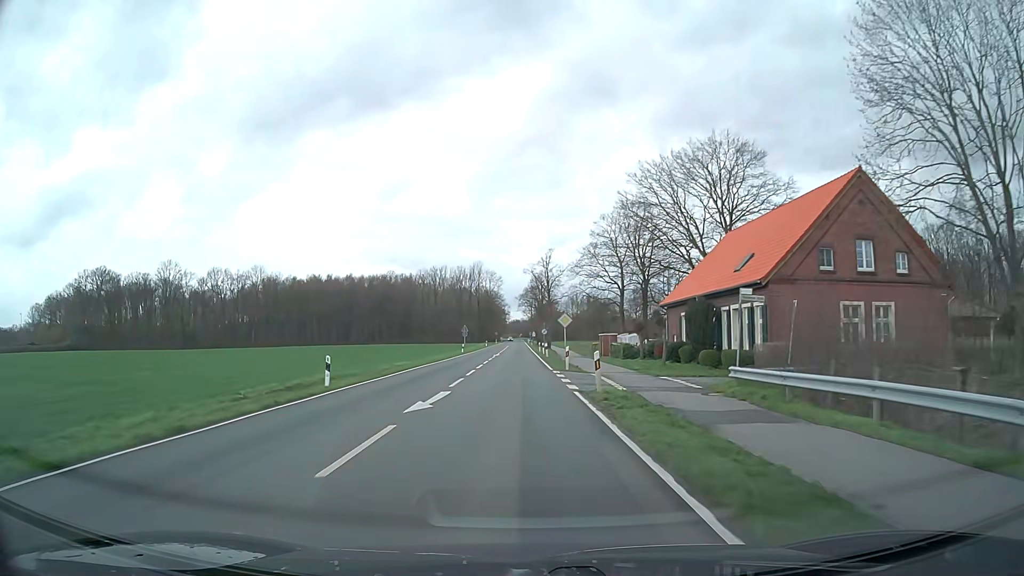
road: secondary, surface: asphalt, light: Day
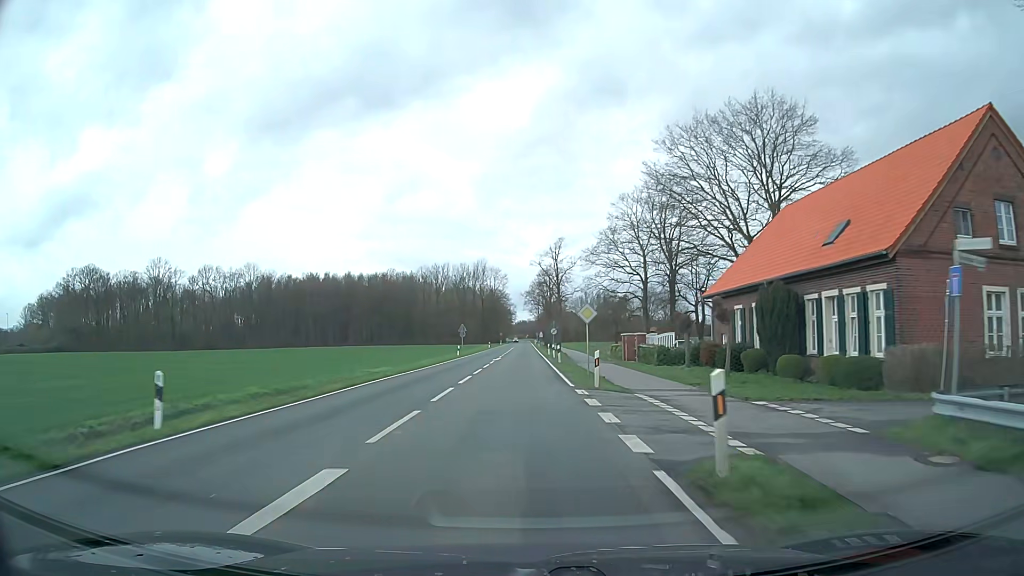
(0.0, +10.6) m; 0°
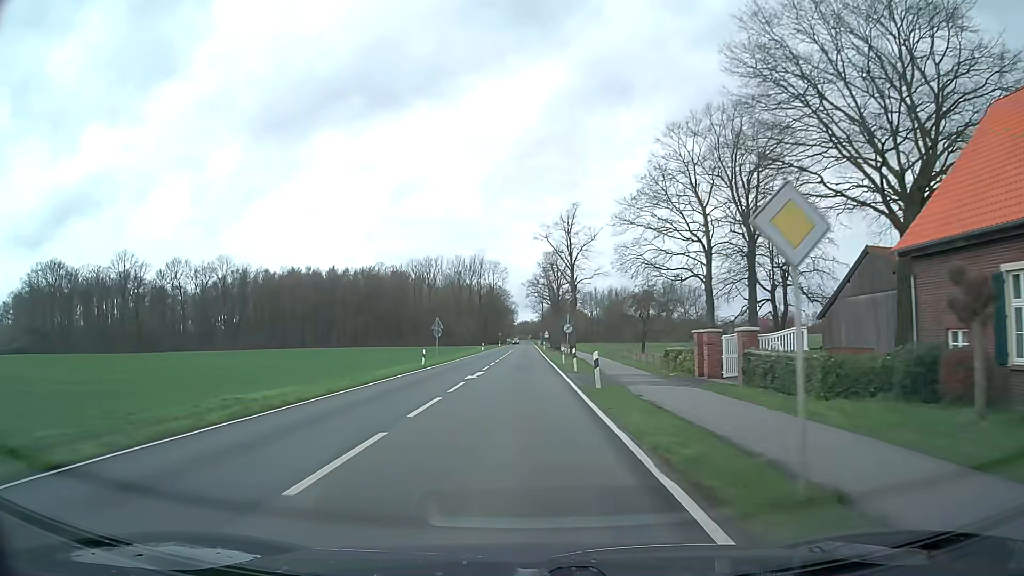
(0.0, +21.3) m; 0°
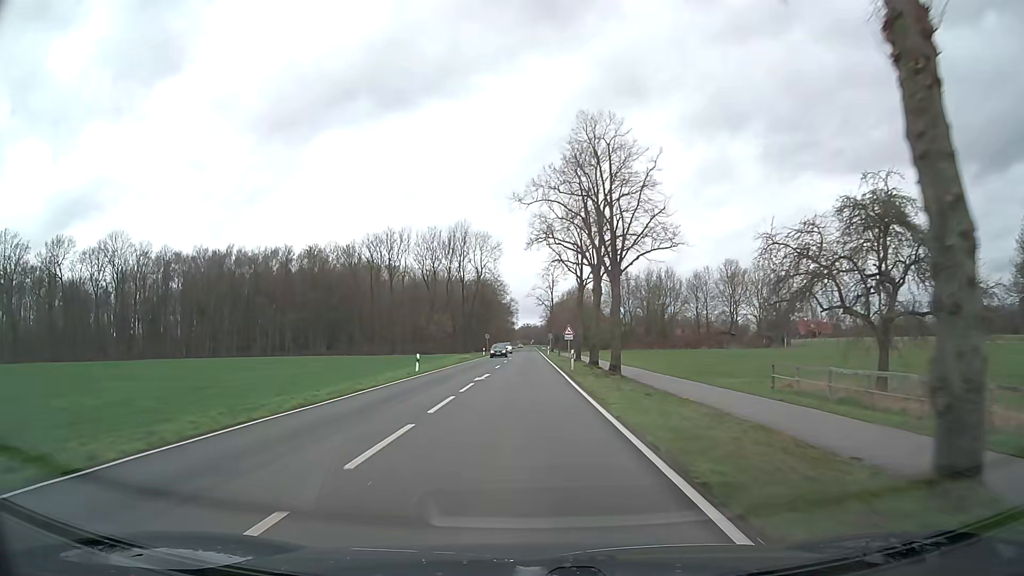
(-0.1, +54.0) m; 0°
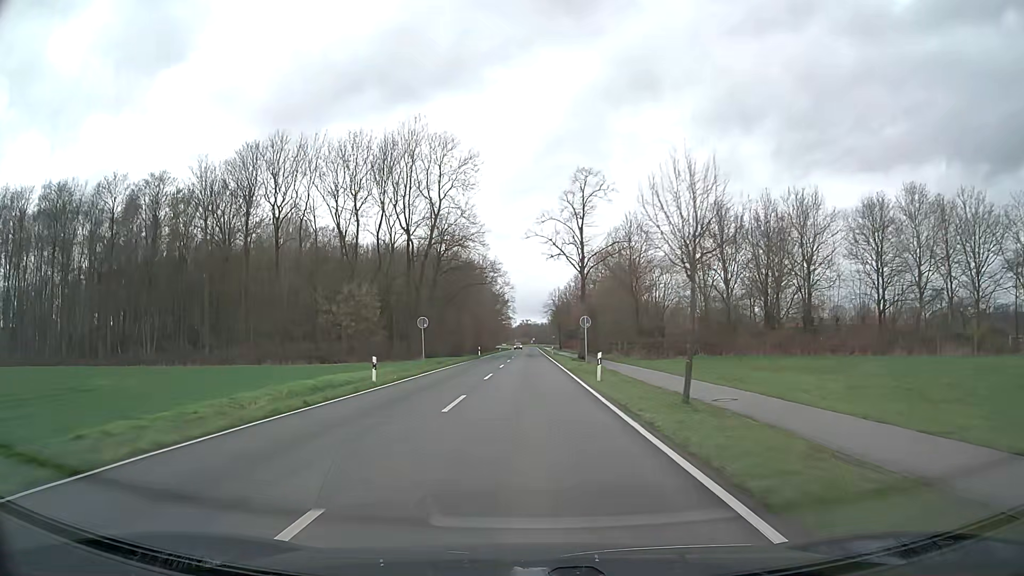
(0.0, +61.7) m; 0°
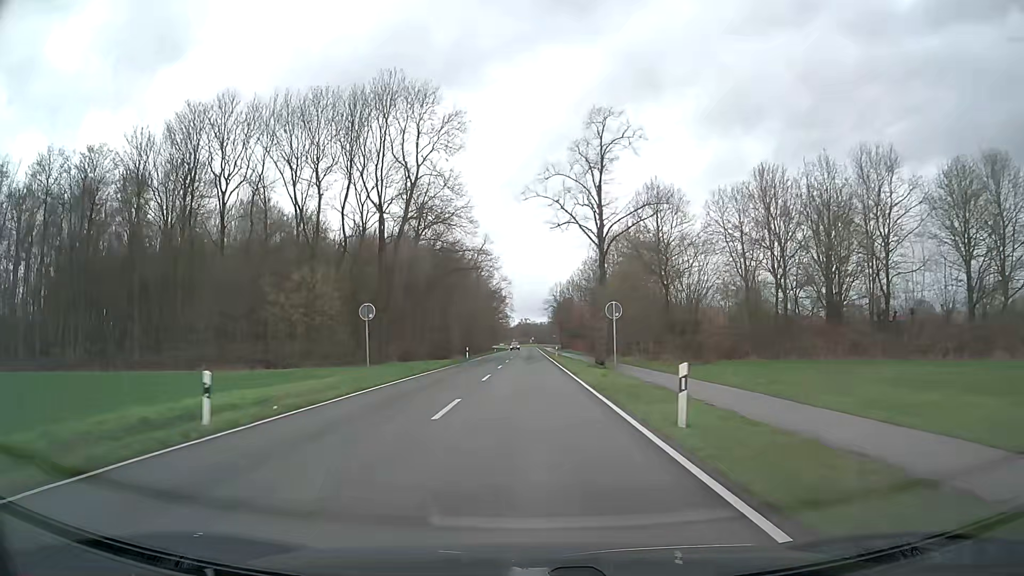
(0.0, +13.5) m; 0°
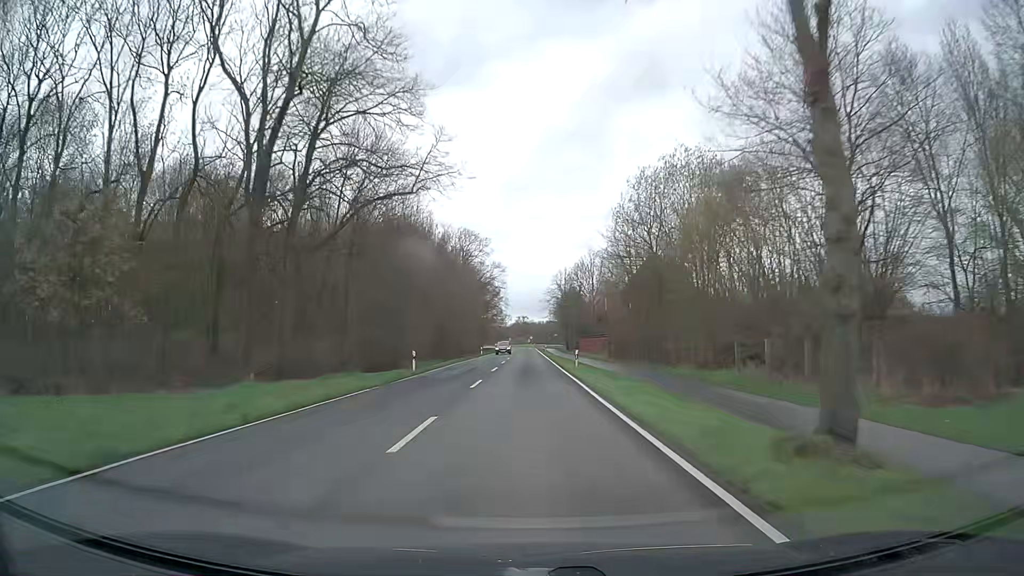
(0.0, +27.9) m; 0°
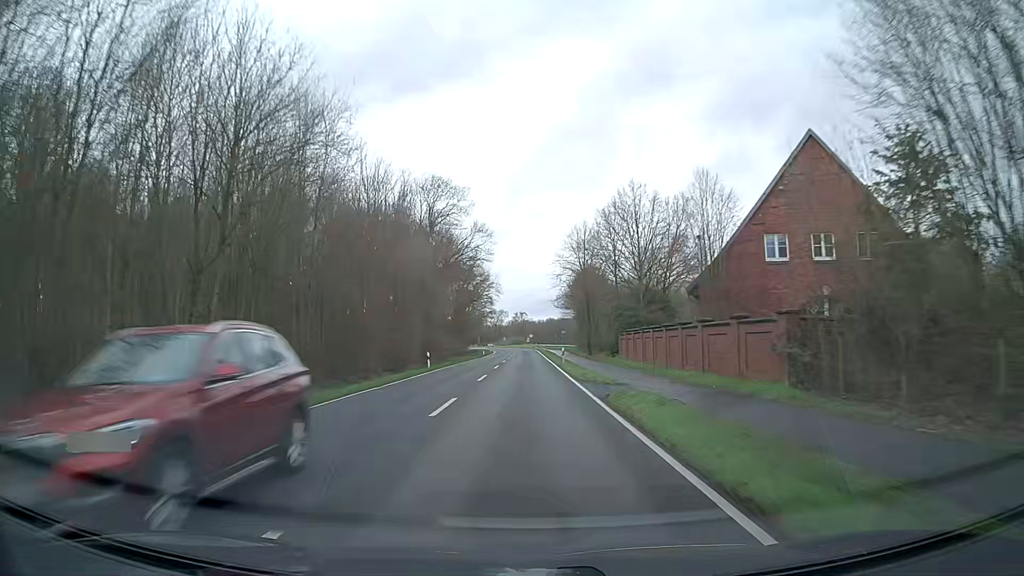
(0.0, +44.1) m; 0°
(0, +10) (0, +20) (0, +30) (0, +40) (0, +50) (0, +60) (0, +70) (-1, +80) (-1, +90) (-1, +100) m
